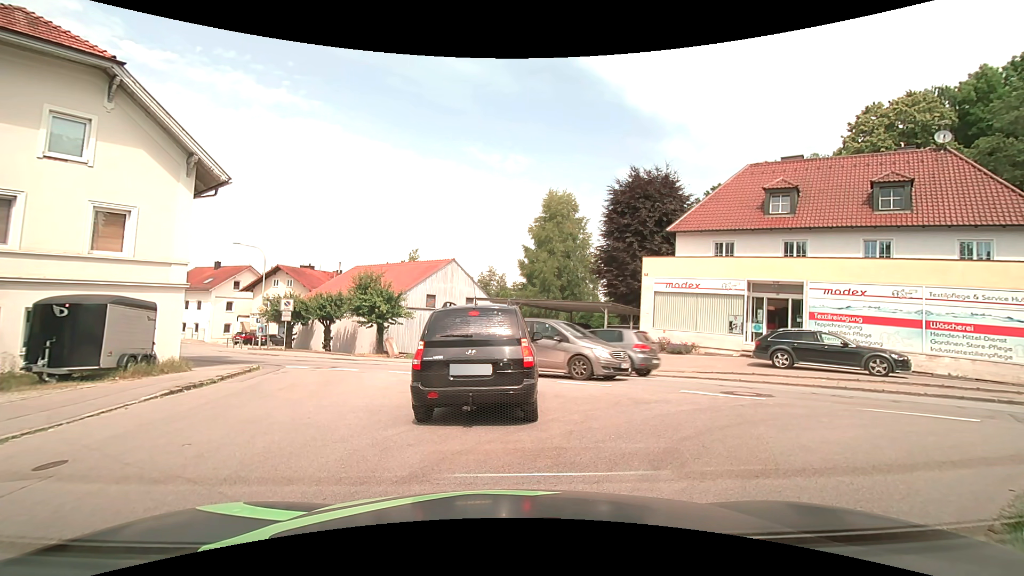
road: residential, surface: asphalt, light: Day
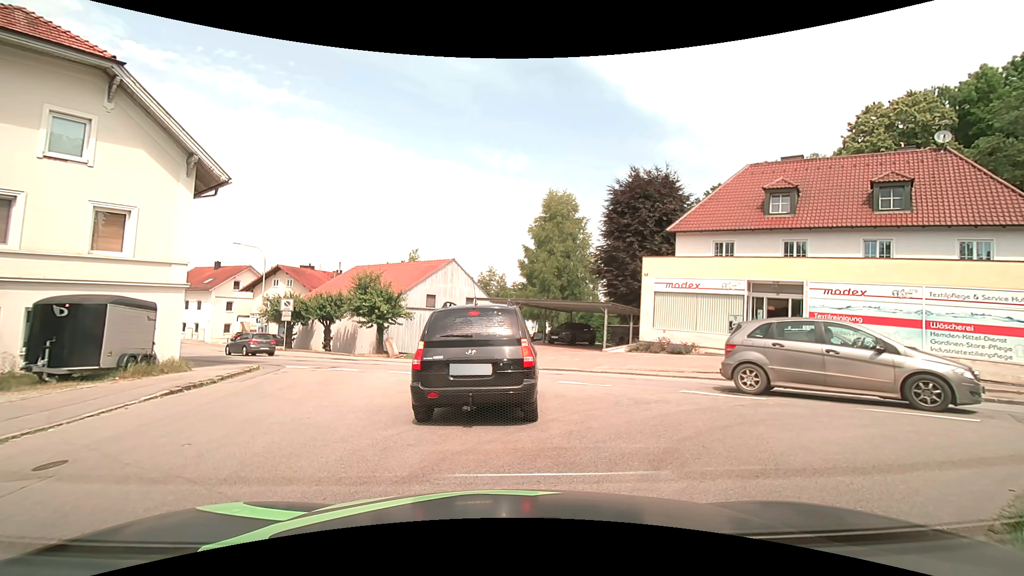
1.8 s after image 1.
(0.0, 0.0) m; 0°
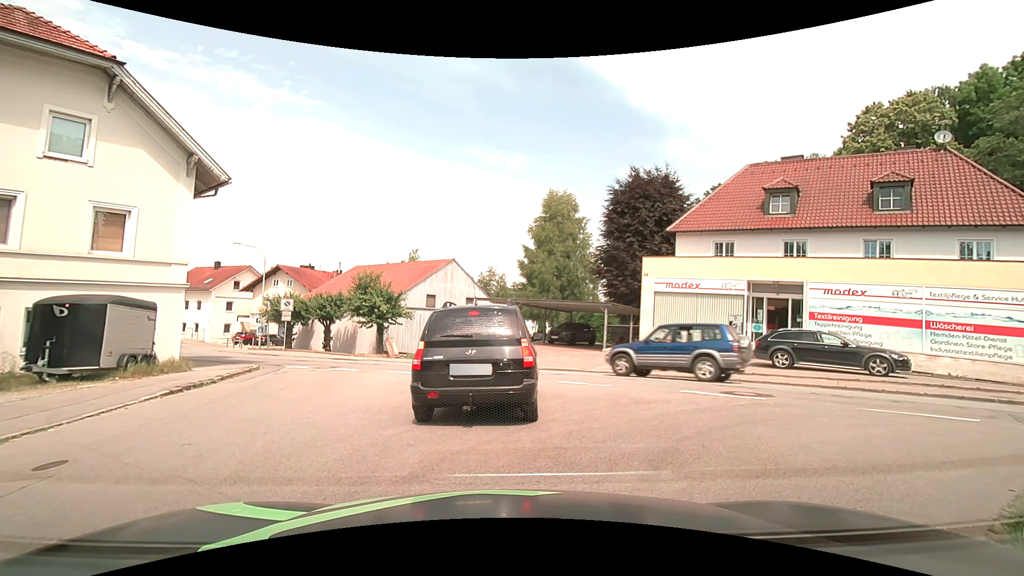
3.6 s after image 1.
(0.0, 0.0) m; 0°
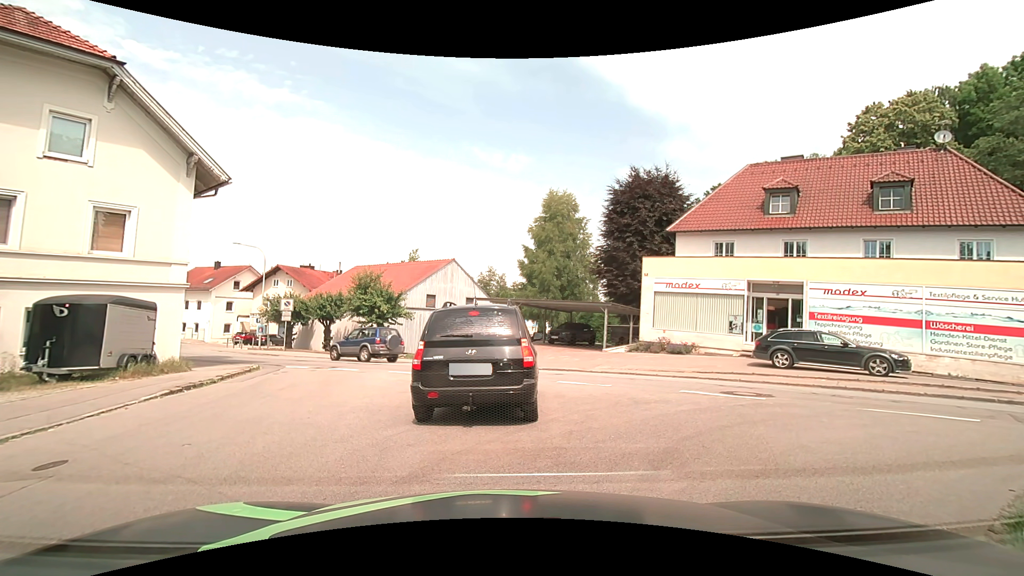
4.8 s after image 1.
(0.0, 0.0) m; 0°
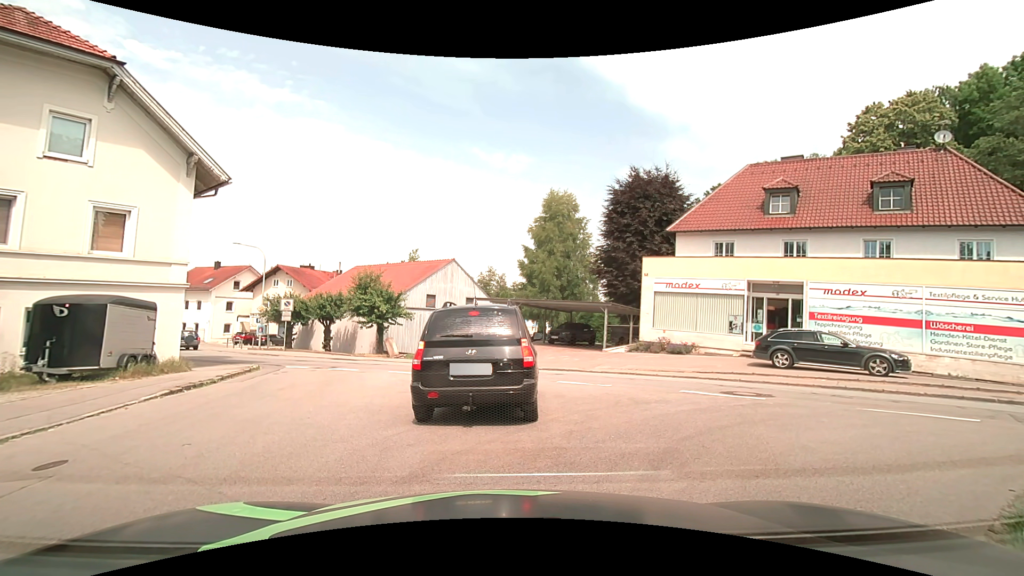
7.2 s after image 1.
(0.0, 0.0) m; 0°
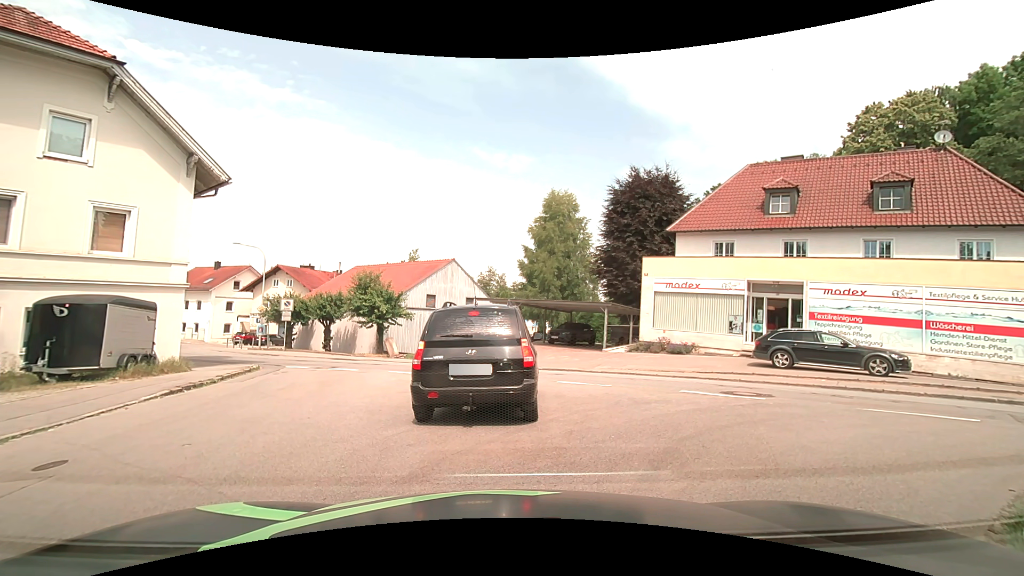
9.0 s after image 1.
(0.0, 0.0) m; 0°
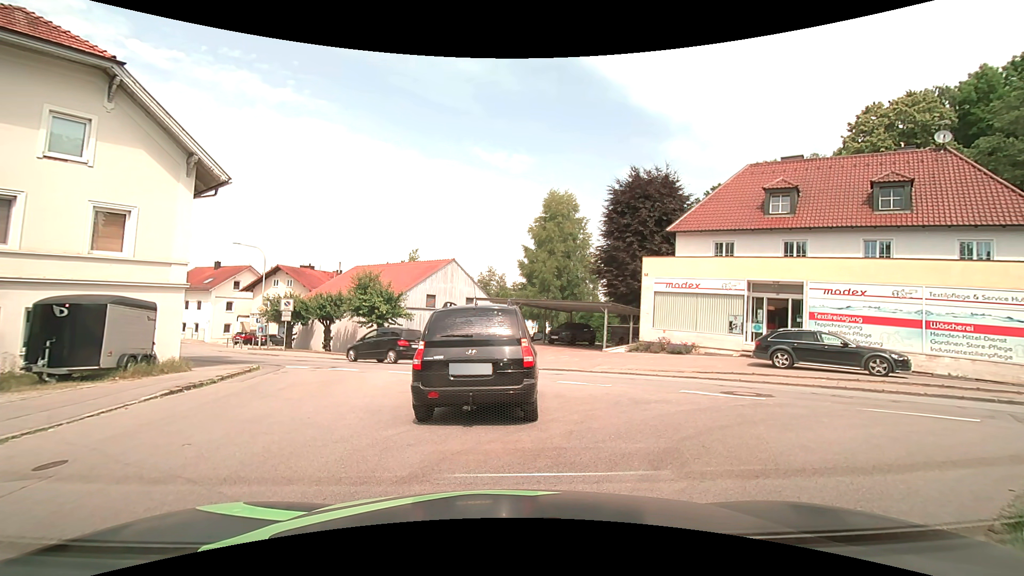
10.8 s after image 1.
(0.0, 0.0) m; 0°
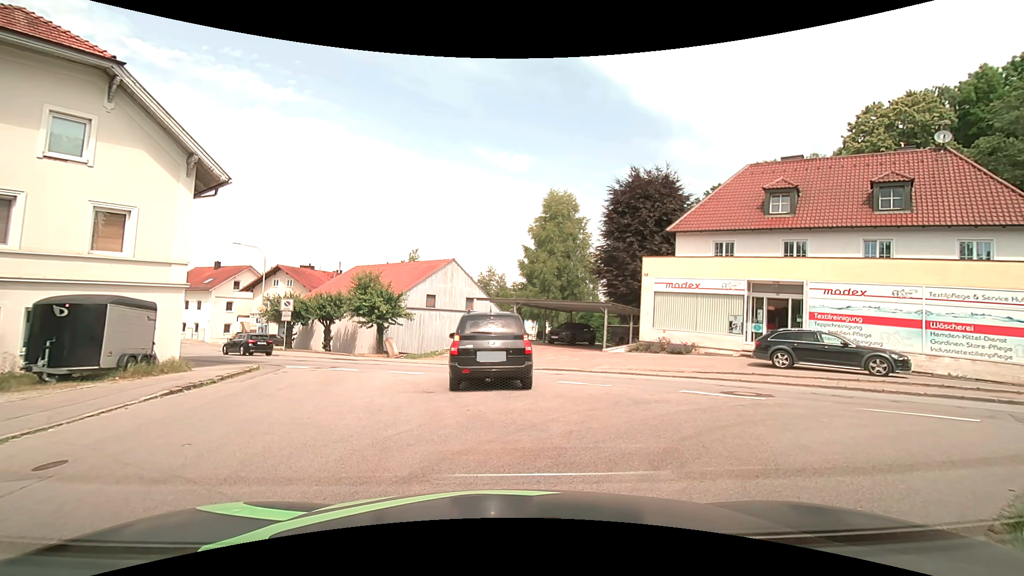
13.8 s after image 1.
(0.0, 0.0) m; 0°
